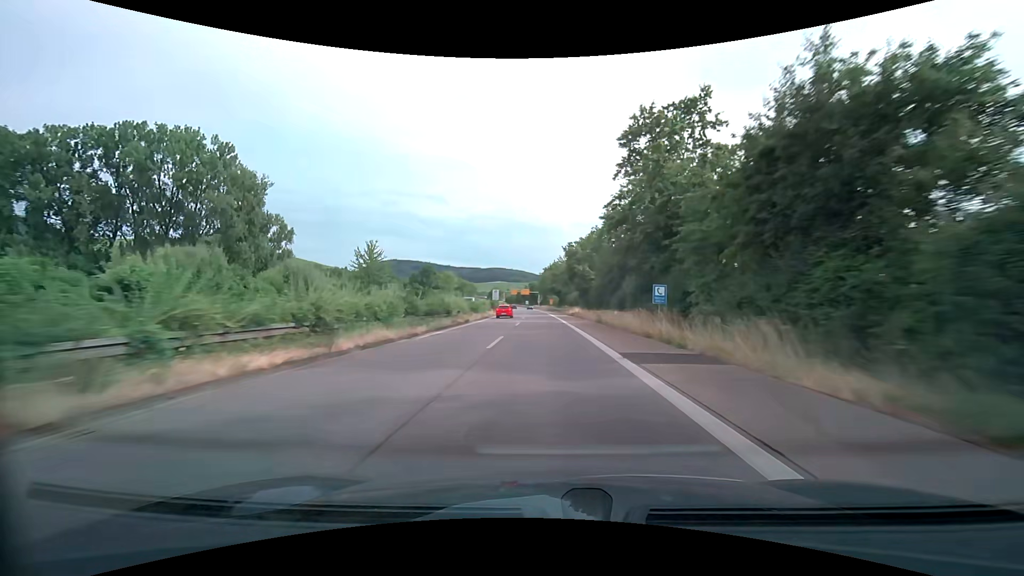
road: trunk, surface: asphalt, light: Day
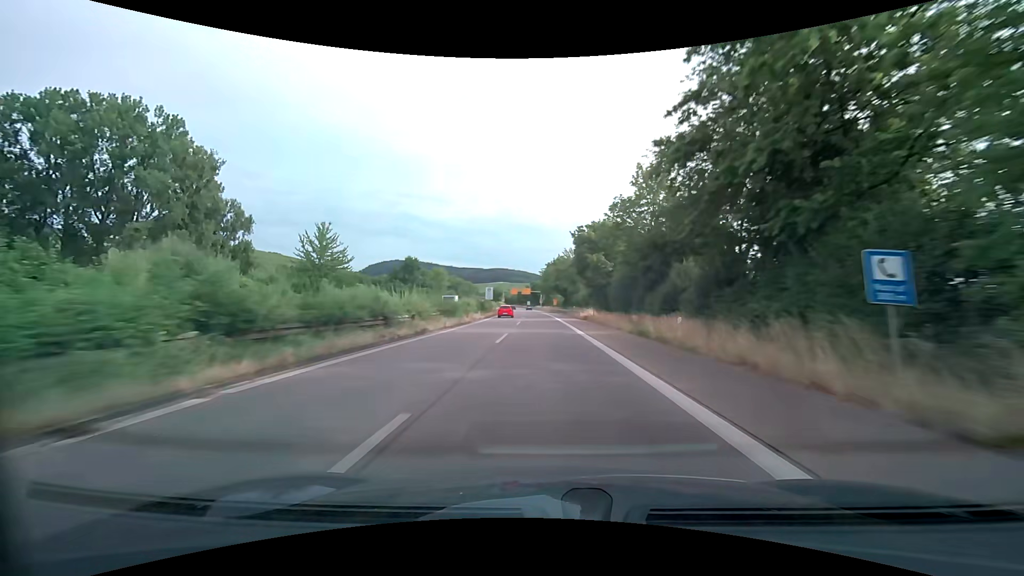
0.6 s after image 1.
(-0.1, +15.3) m; 0°
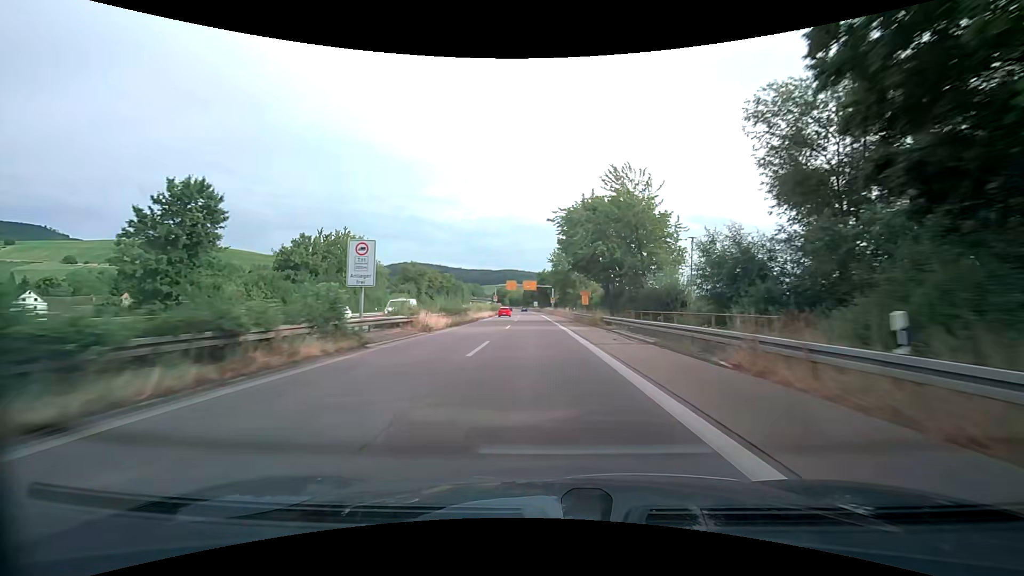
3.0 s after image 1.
(-0.4, +58.6) m; -1°
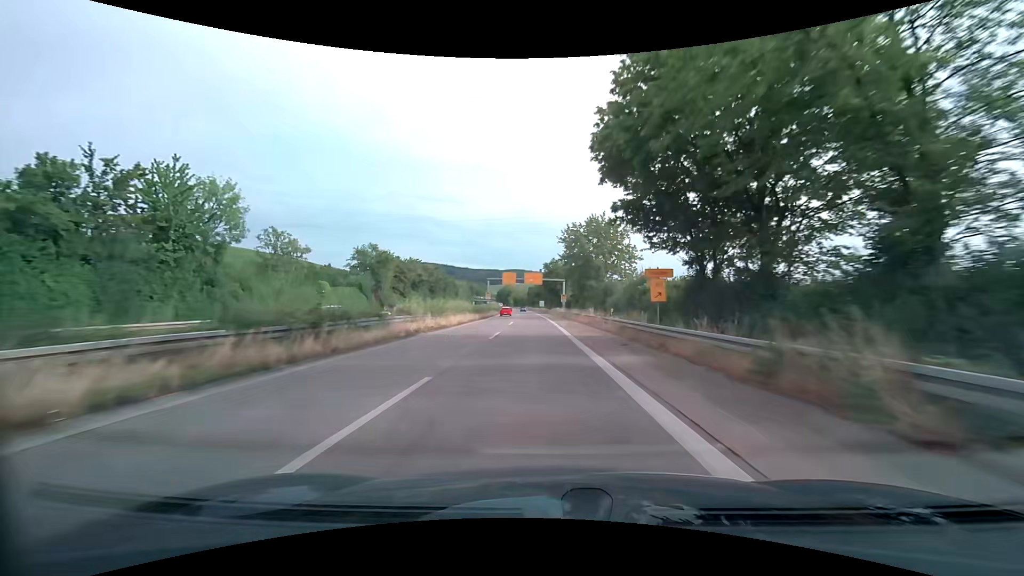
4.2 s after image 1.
(-0.2, +27.8) m; -1°
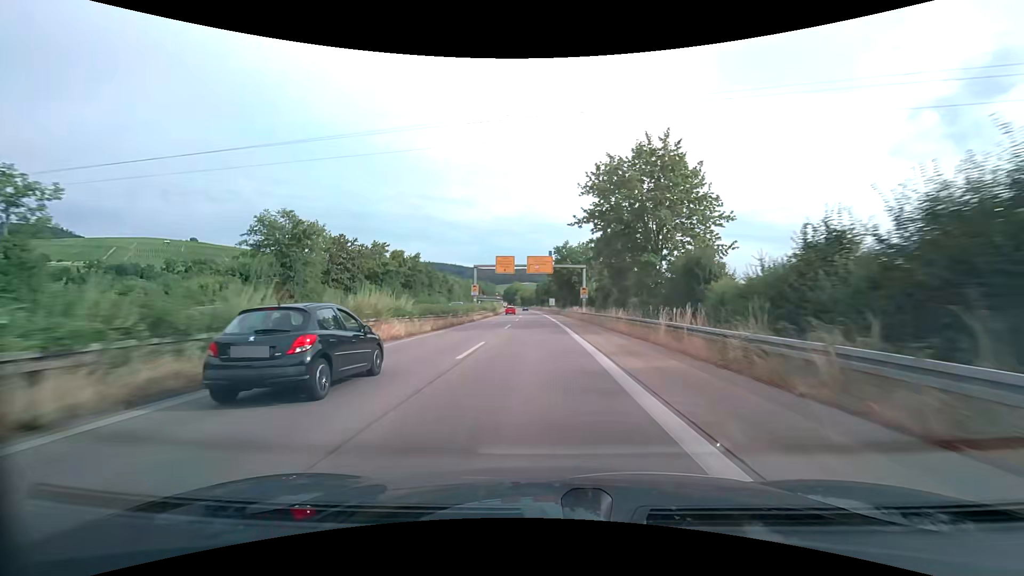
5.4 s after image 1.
(-0.2, +26.8) m; -1°
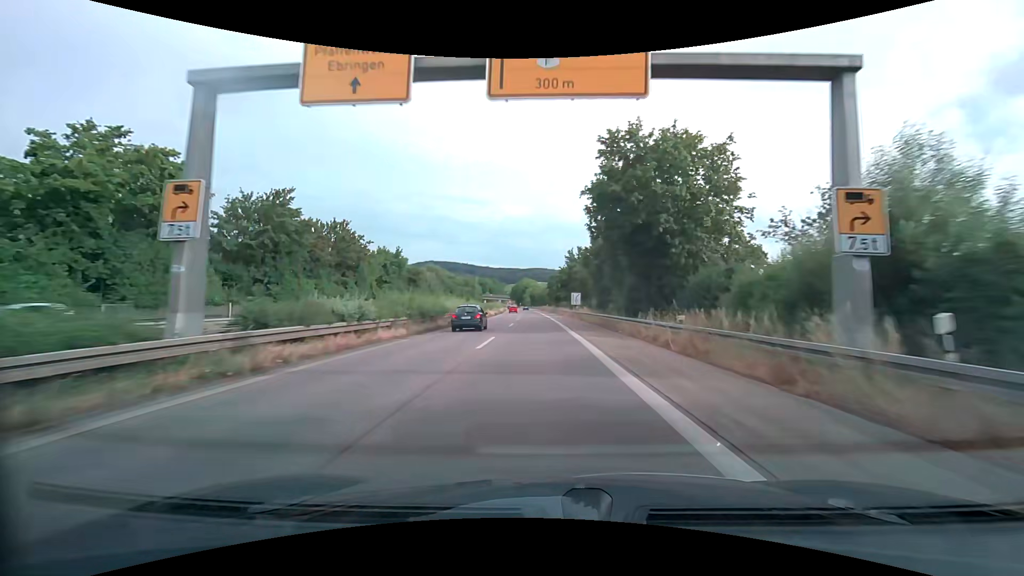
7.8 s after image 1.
(-1.0, +50.7) m; -2°
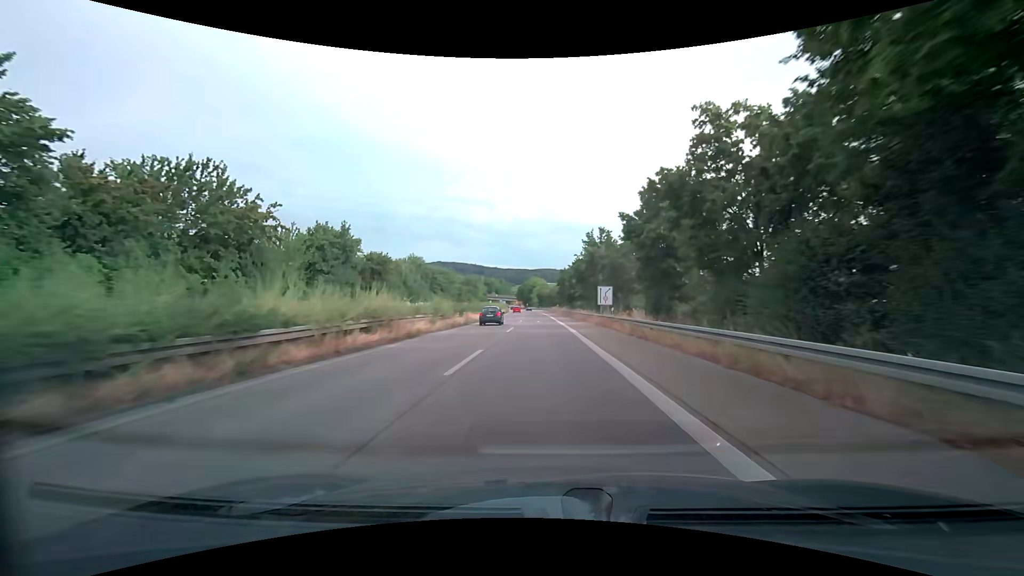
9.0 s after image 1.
(-0.3, +24.0) m; -1°
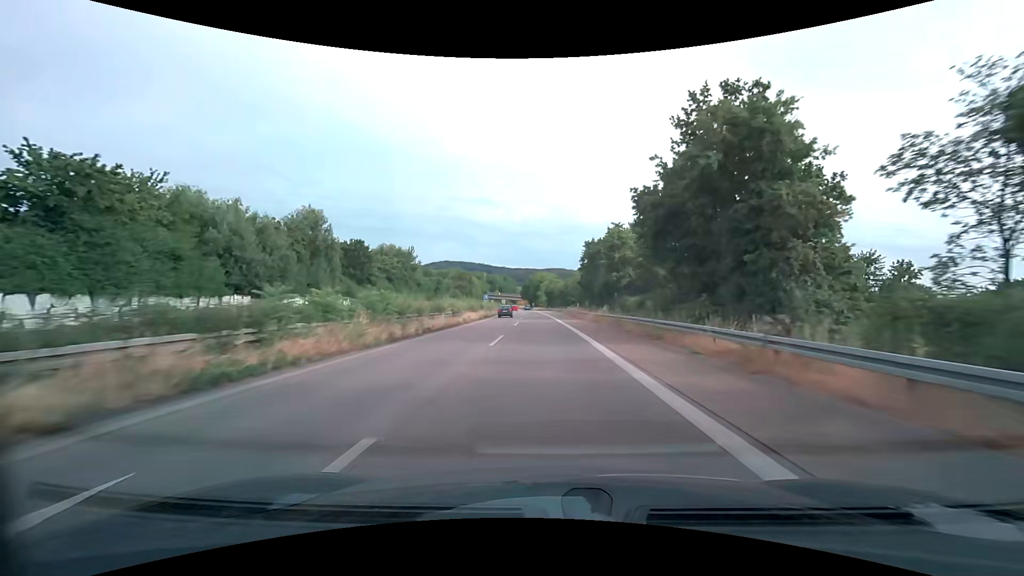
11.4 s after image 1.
(-0.5, +46.8) m; -1°
(0, +10) (0, +20) (0, +30) (0, +40) (0, +50) (-1, +60) (-1, +70) (-1, +80) (-2, +90) (-2, +100) m
